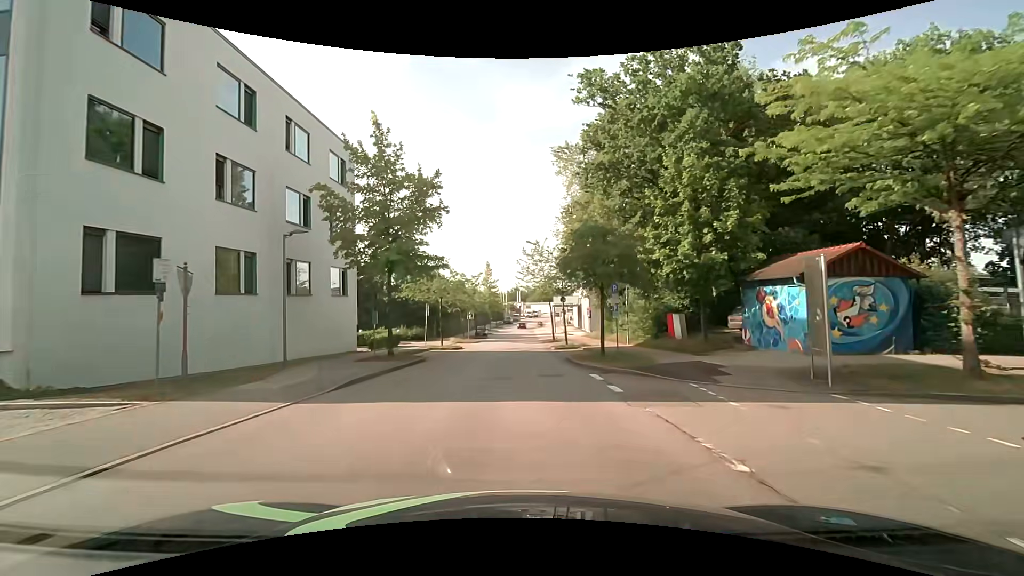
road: residential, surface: asphalt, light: Day
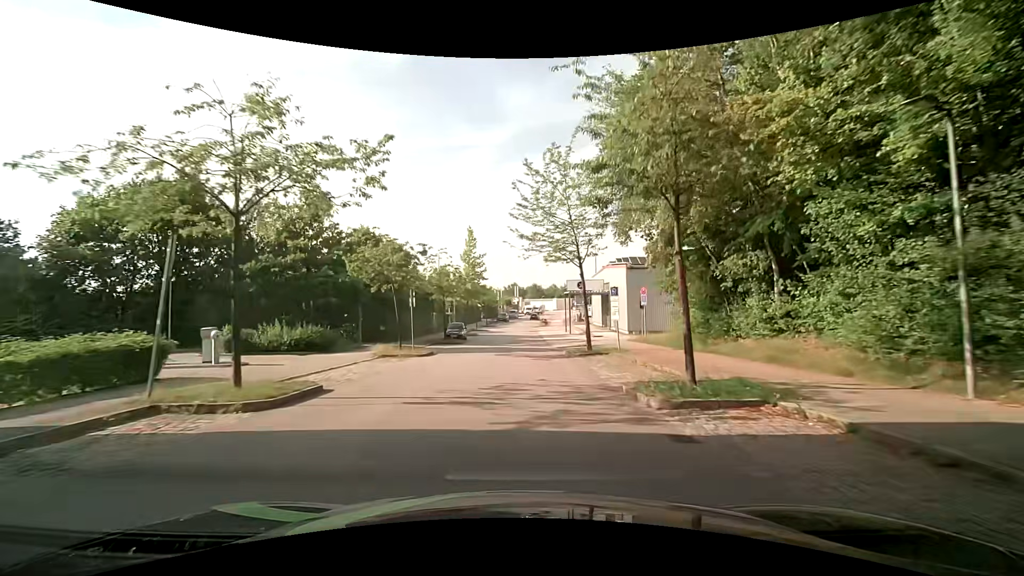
(+0.2, +26.5) m; +1°
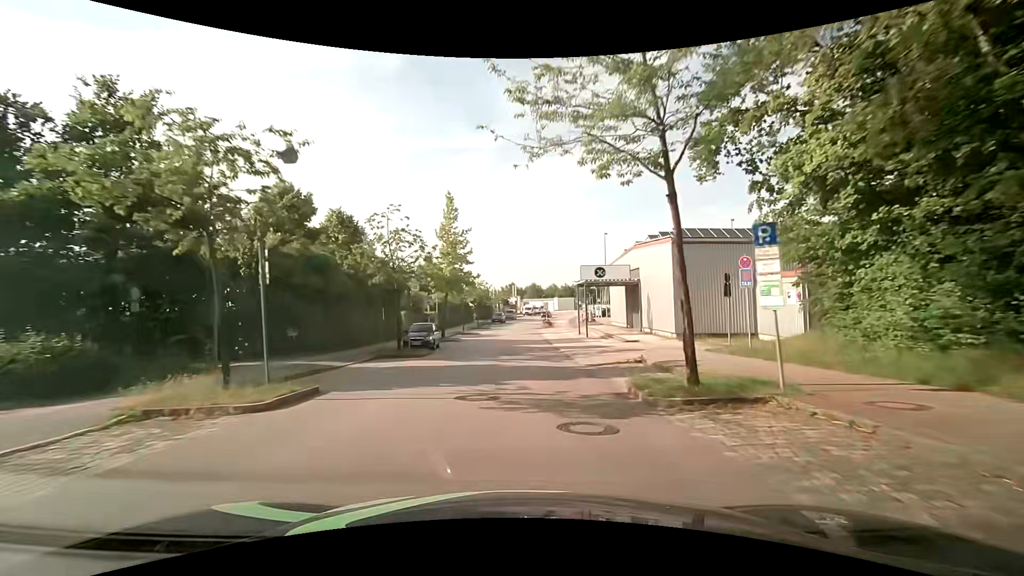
(-0.1, +14.3) m; 0°
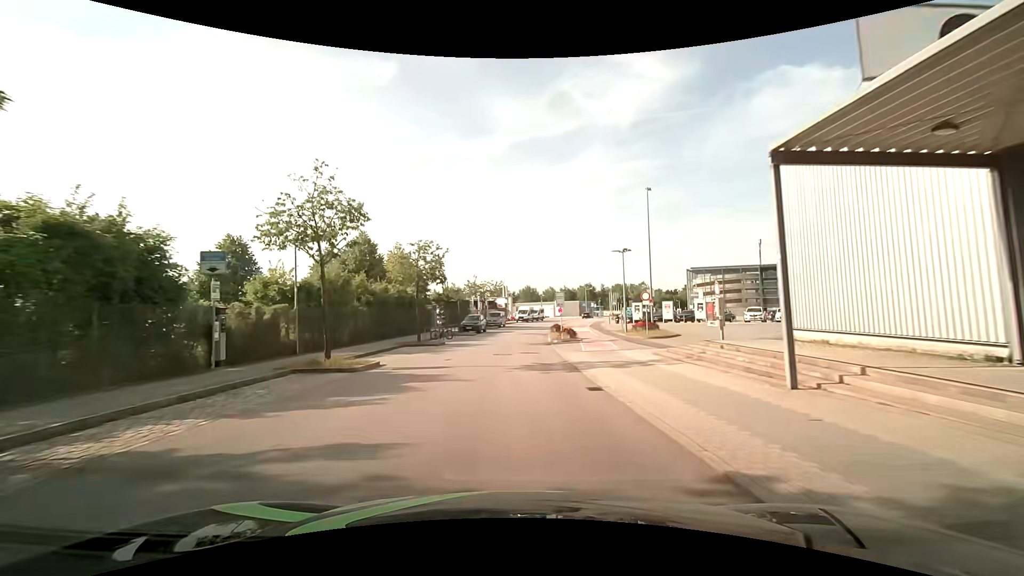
(+0.3, +35.4) m; +1°
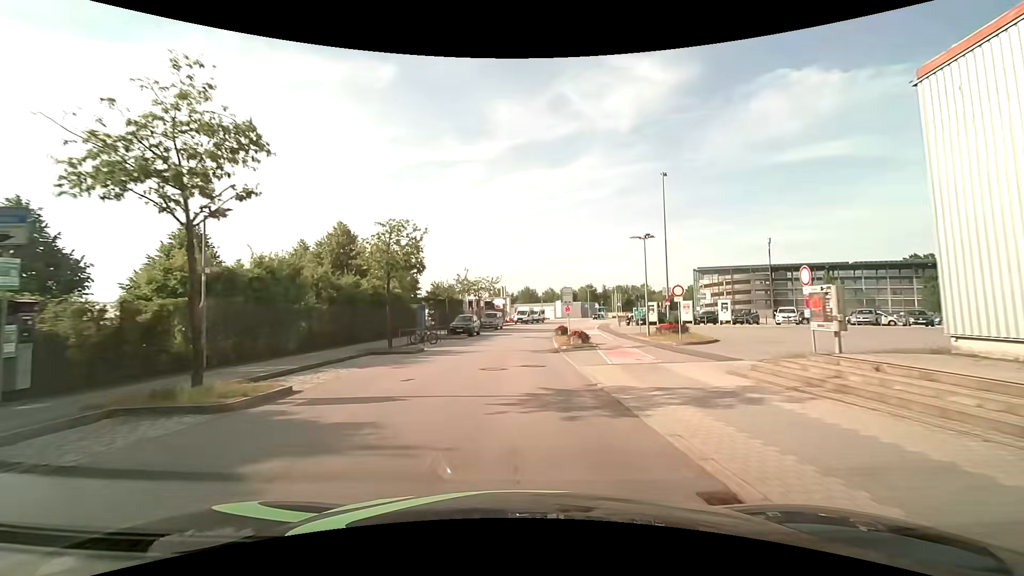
(0.0, +6.6) m; 0°
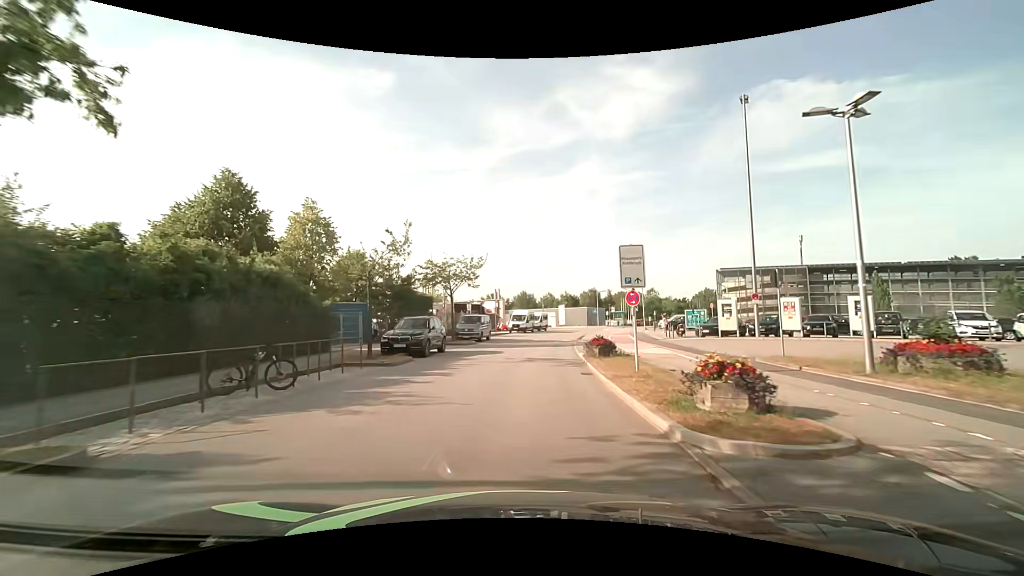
(+0.2, +19.2) m; +1°
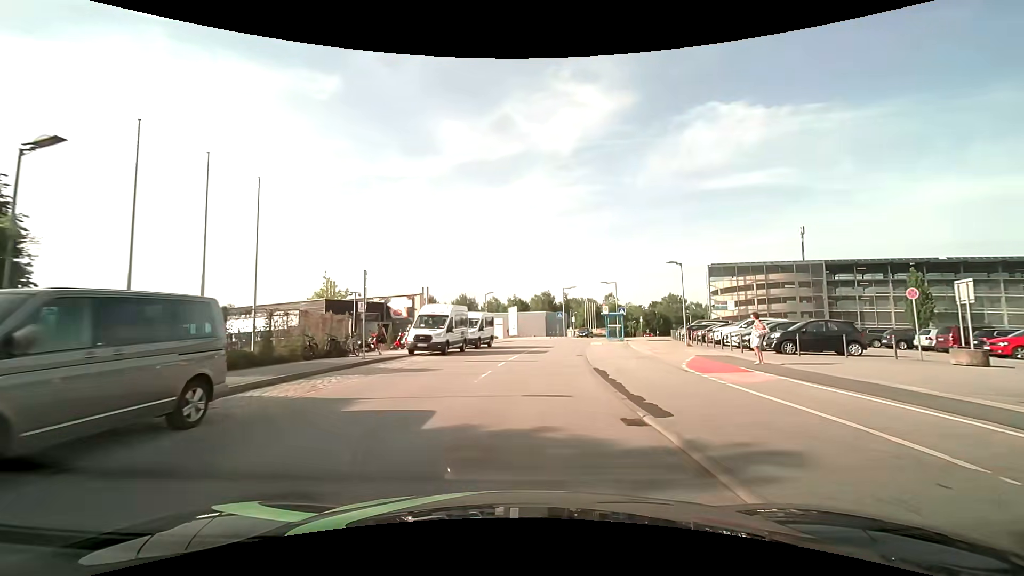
(+1.6, +31.1) m; +7°
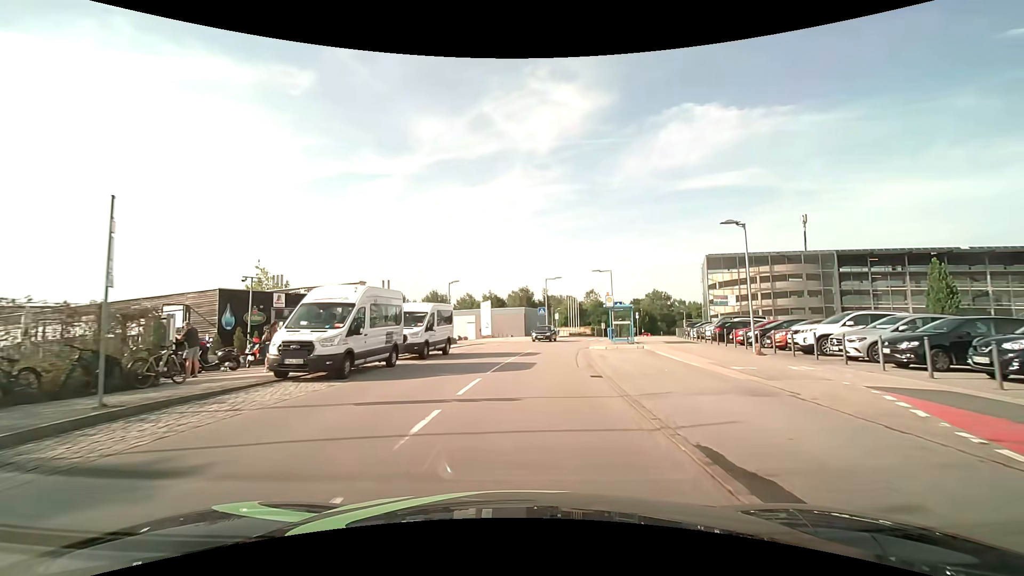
(+0.2, +11.7) m; +2°
(0, +10) (+1, +20) (+2, +30) (+4, +40) (+6, +49) (+9, +59) (+12, +69) (+16, +78) (+20, +87) (+25, +95) m
